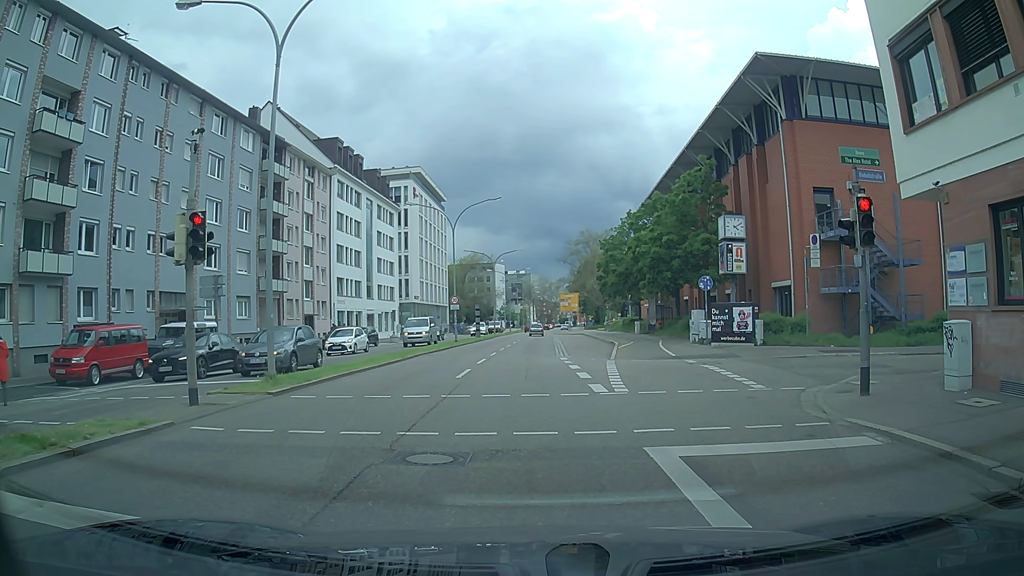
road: primary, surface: asphalt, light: Day
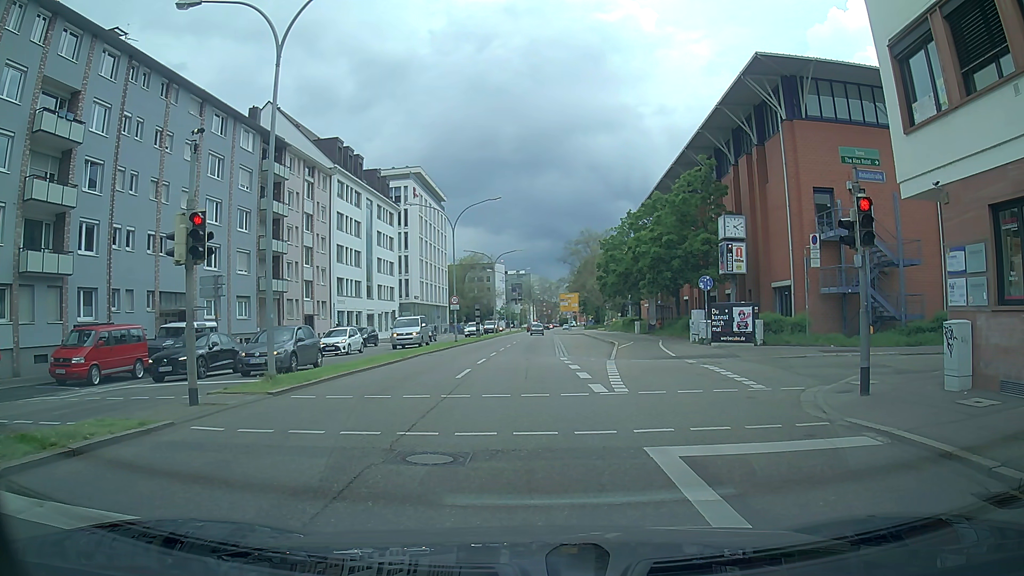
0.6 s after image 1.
(0.0, 0.0) m; 0°
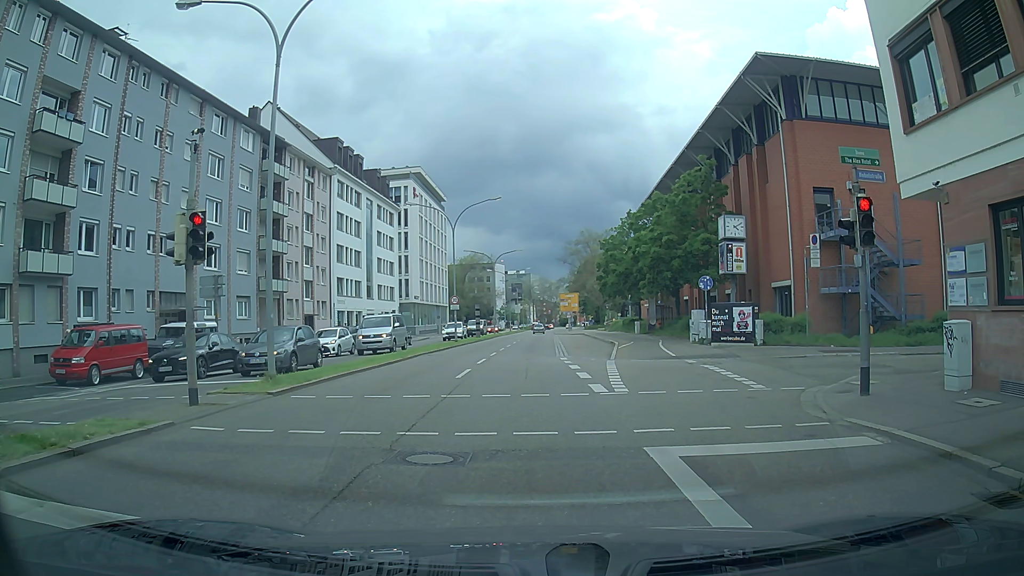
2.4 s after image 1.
(0.0, 0.0) m; 0°
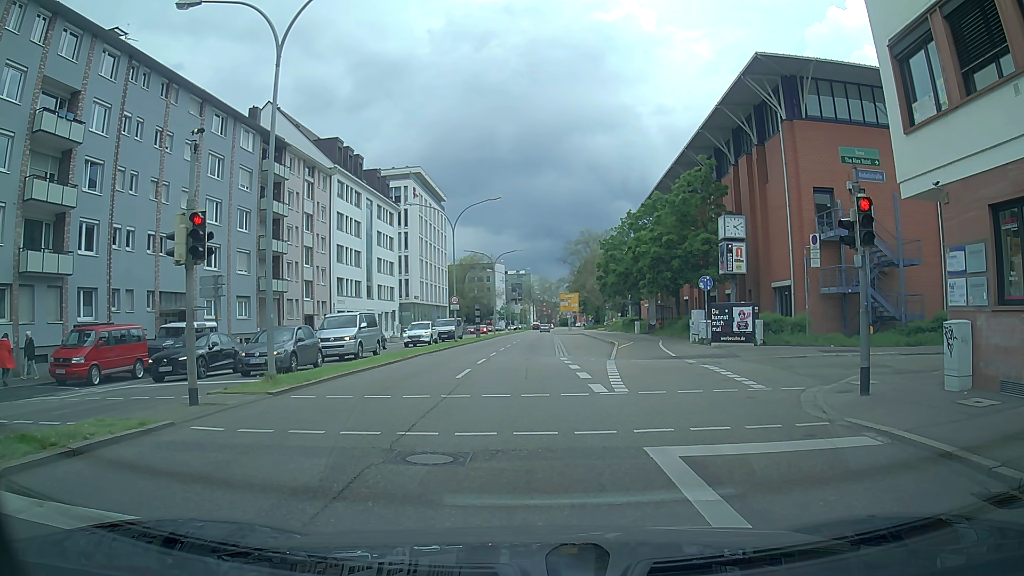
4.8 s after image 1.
(0.0, 0.0) m; 0°
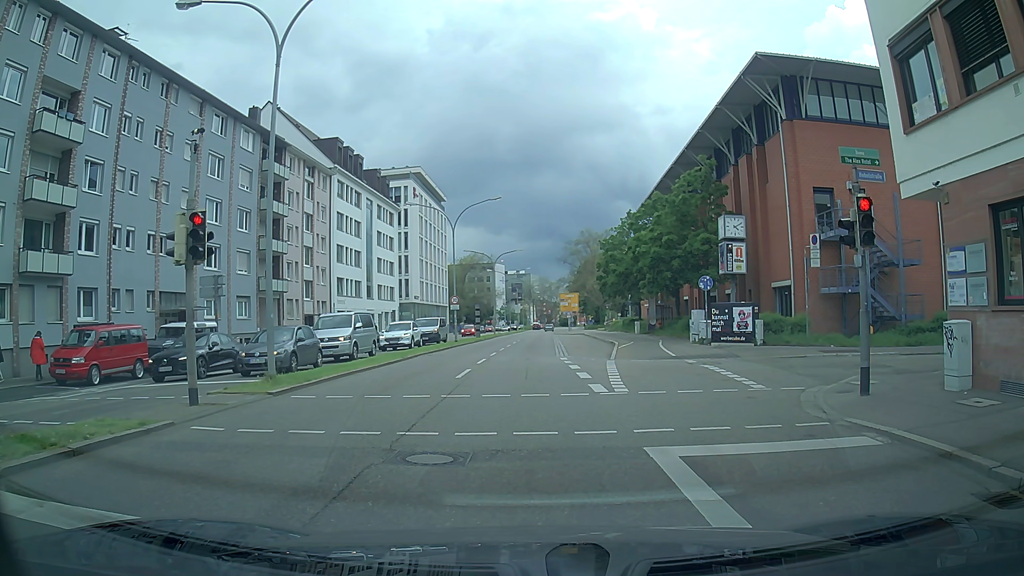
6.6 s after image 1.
(0.0, 0.0) m; 0°
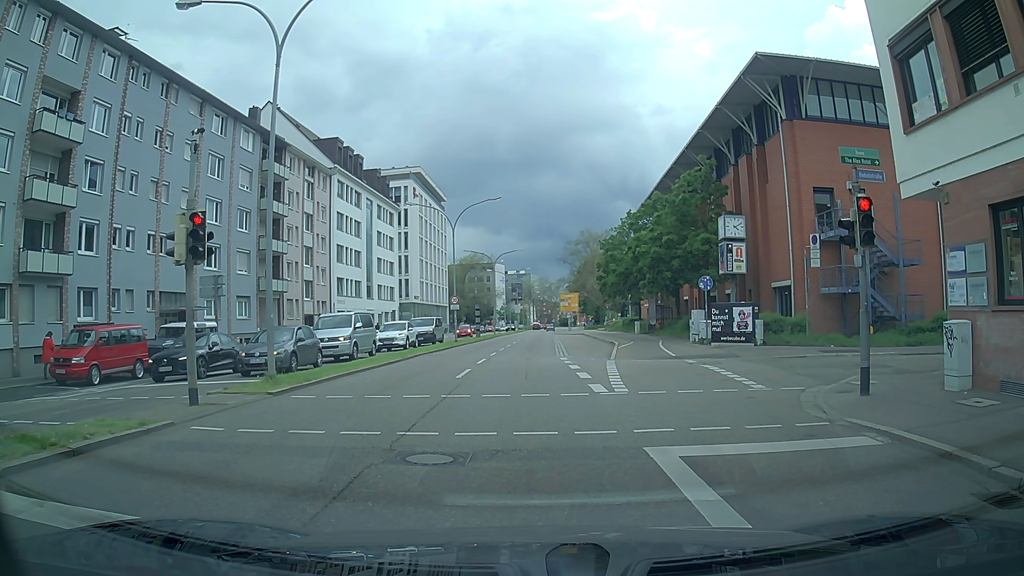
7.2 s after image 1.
(0.0, 0.0) m; 0°
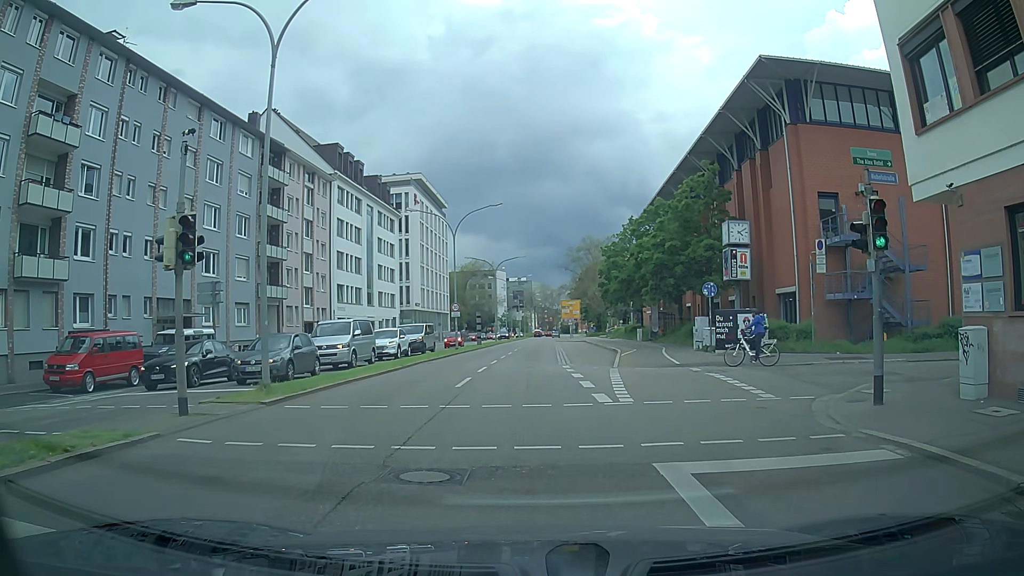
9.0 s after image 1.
(0.0, +0.5) m; +2°
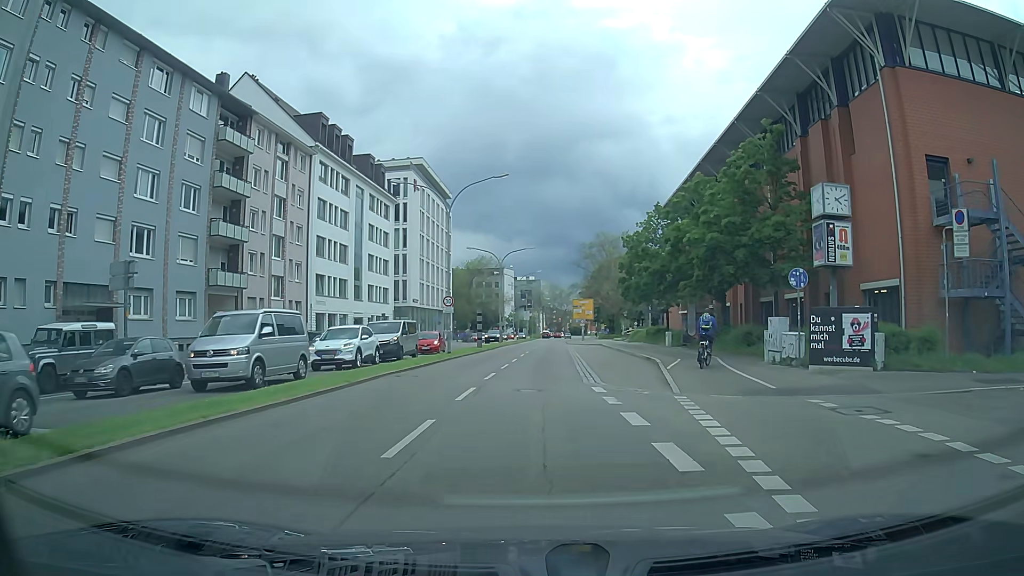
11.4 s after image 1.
(-0.7, +9.4) m; -4°
(0, +10) (0, +20) (0, +30) (+1, +40) (+1, +50) (+1, +60) (+2, +70) (+2, +80) (+2, +90) (+3, +100) m
